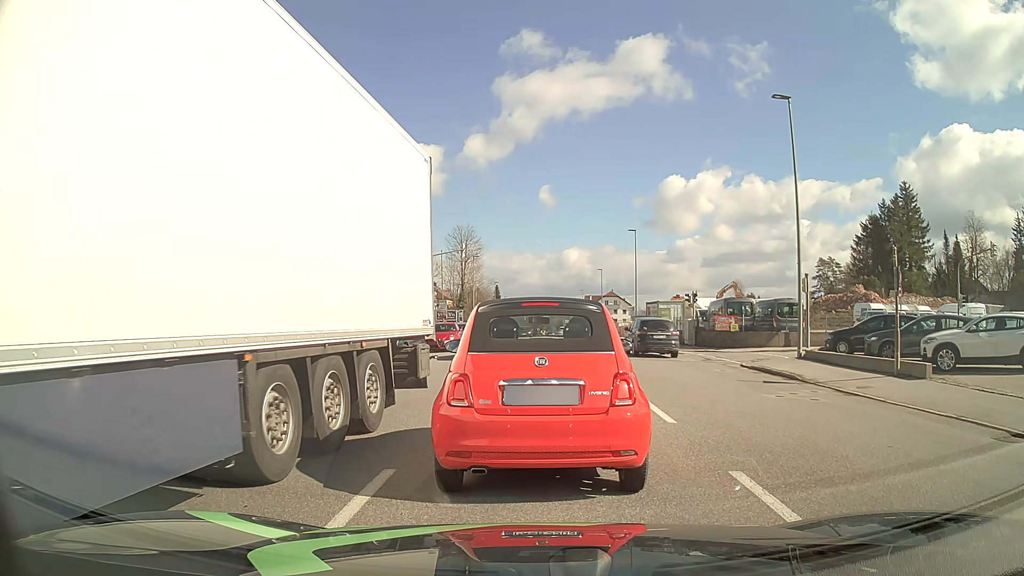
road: tertiary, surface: asphalt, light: Day
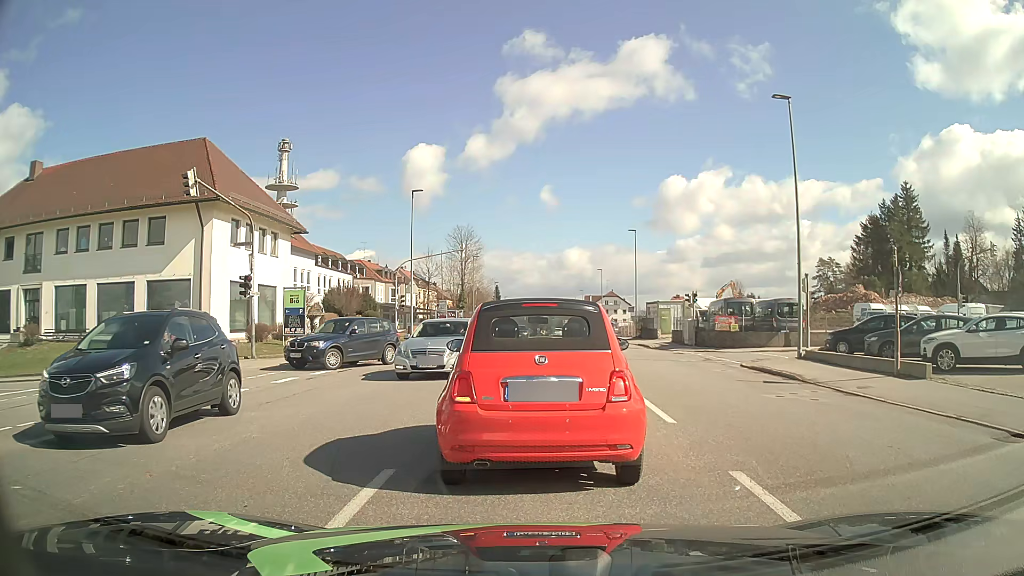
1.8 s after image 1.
(0.0, 0.0) m; 0°
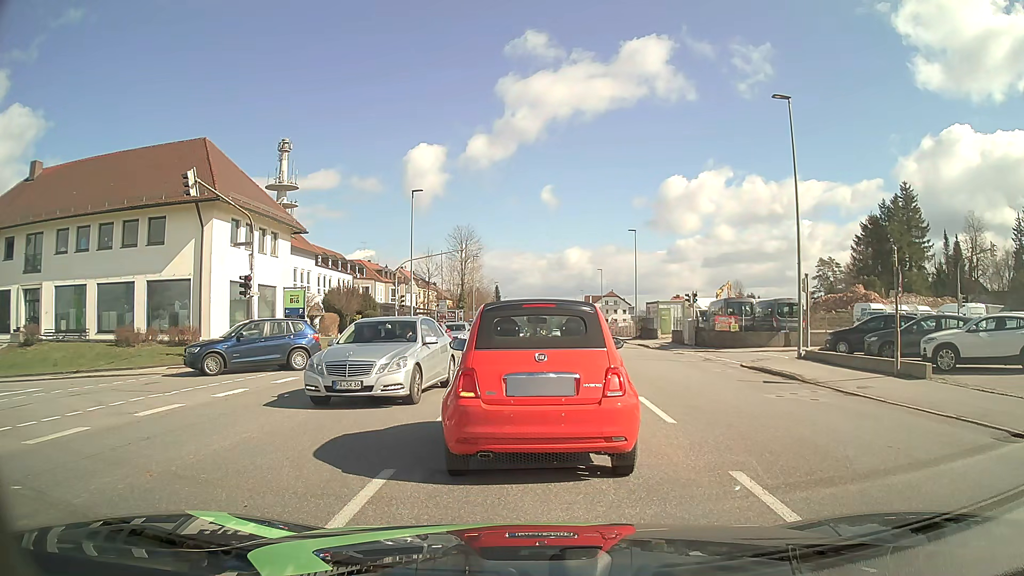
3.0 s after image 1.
(0.0, 0.0) m; 0°
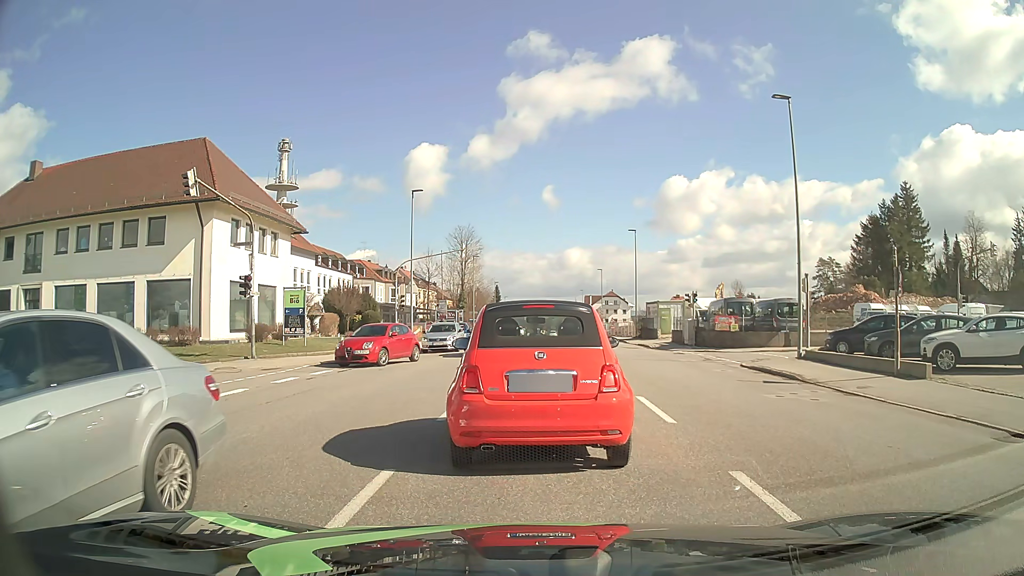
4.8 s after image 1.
(0.0, 0.0) m; 0°
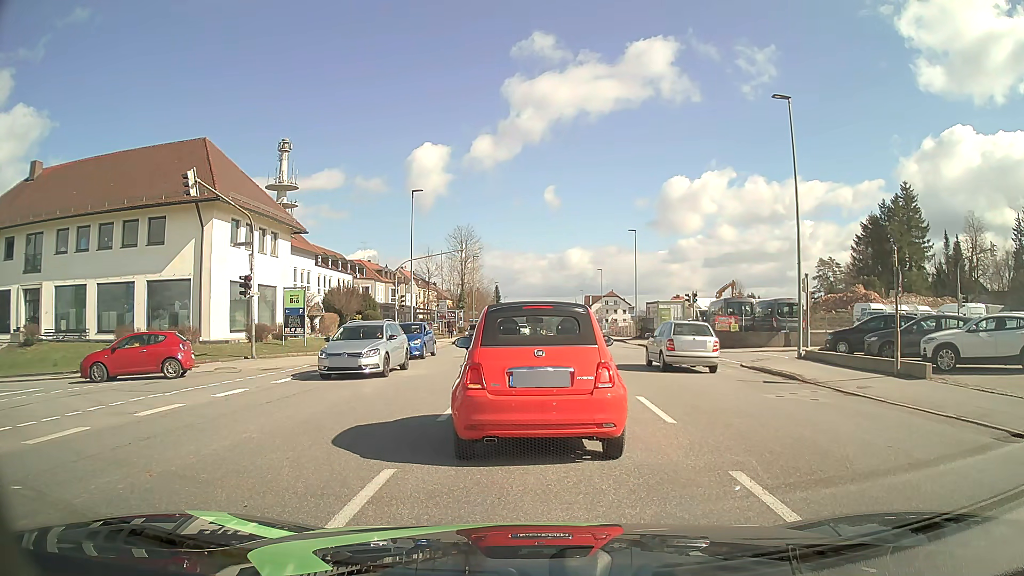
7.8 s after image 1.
(0.0, 0.0) m; 0°
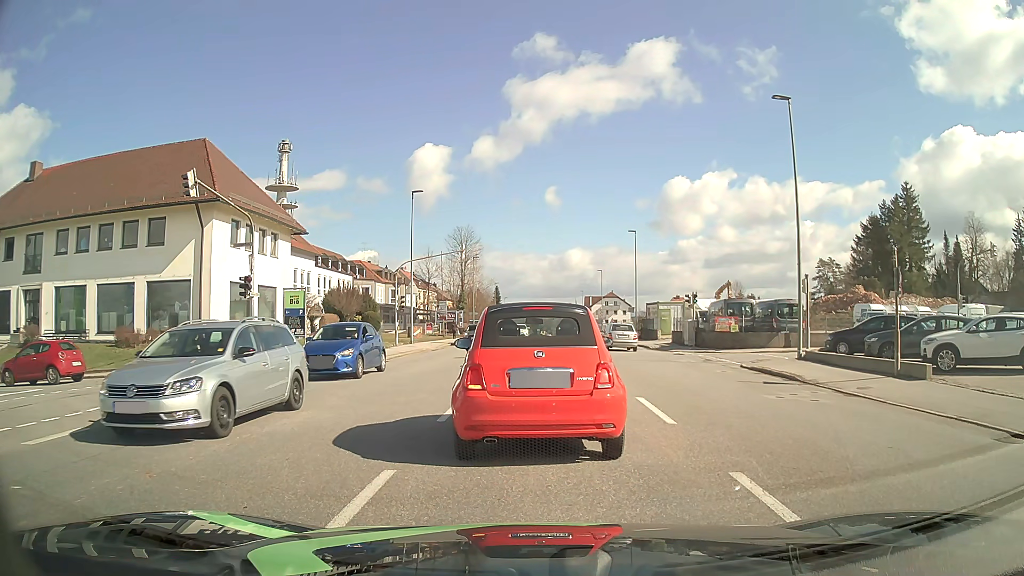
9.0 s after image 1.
(0.0, 0.0) m; 0°
